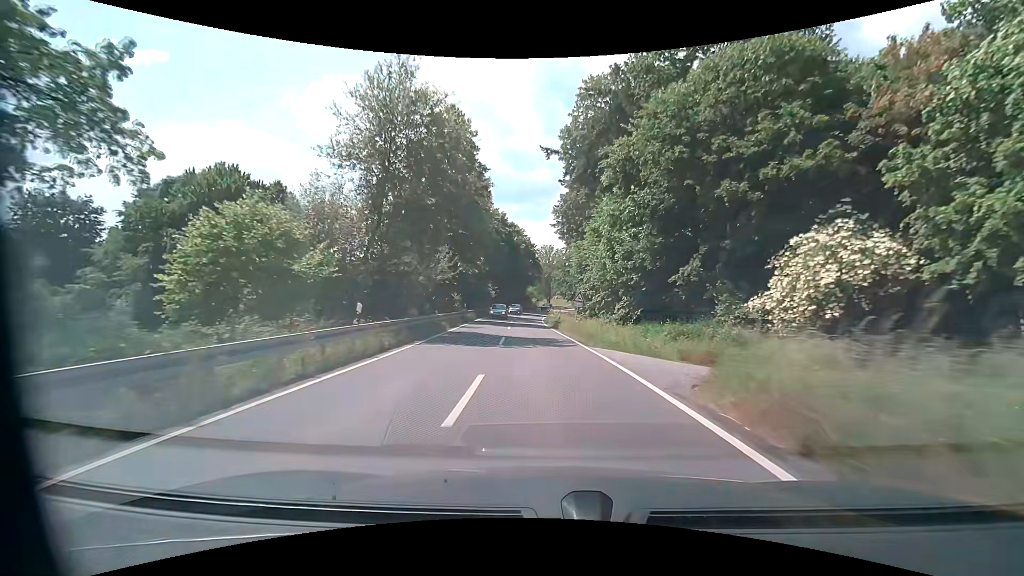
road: secondary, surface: asphalt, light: Day
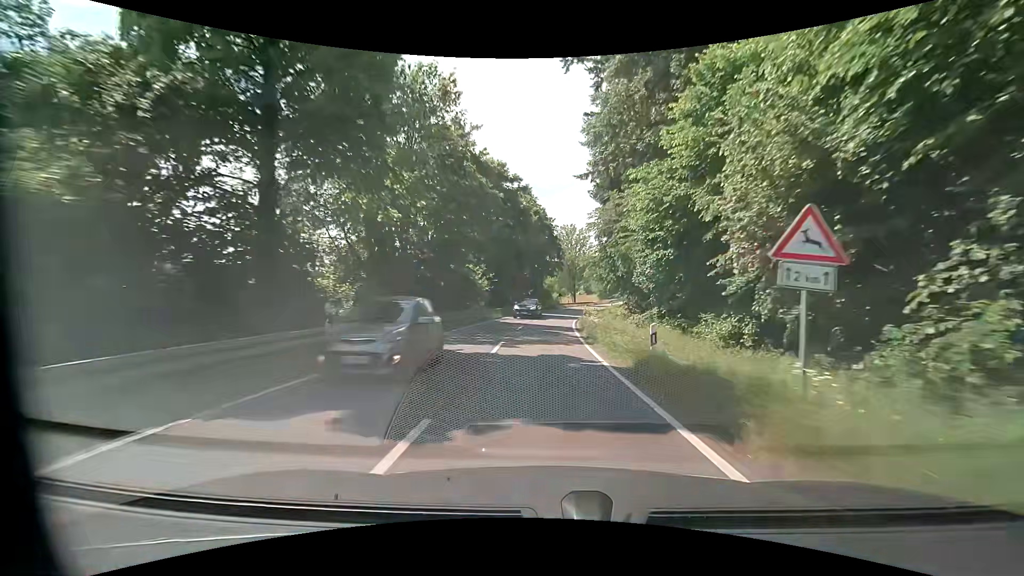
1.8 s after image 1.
(-0.6, +27.8) m; -2°
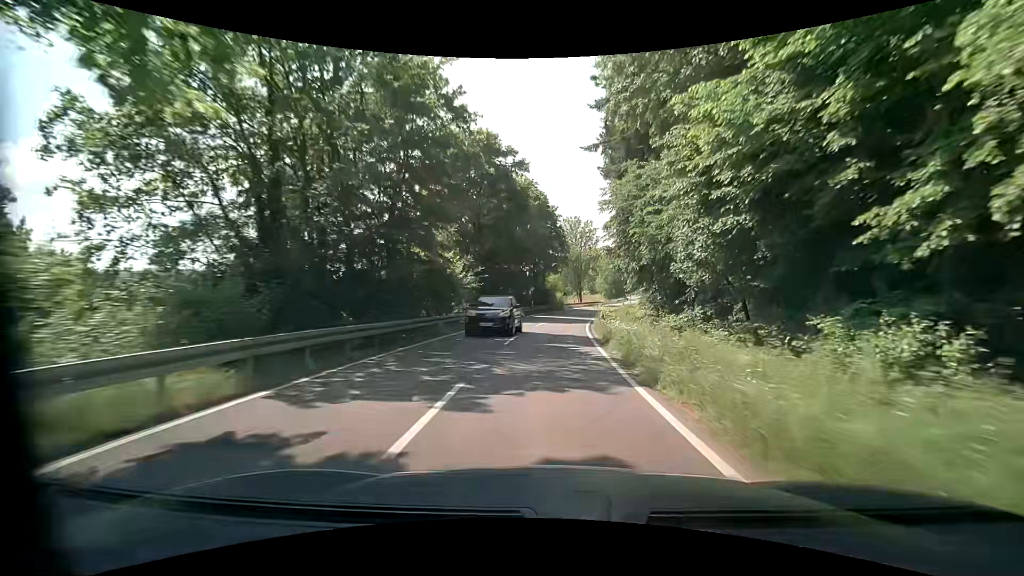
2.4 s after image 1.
(-0.1, +9.3) m; 0°
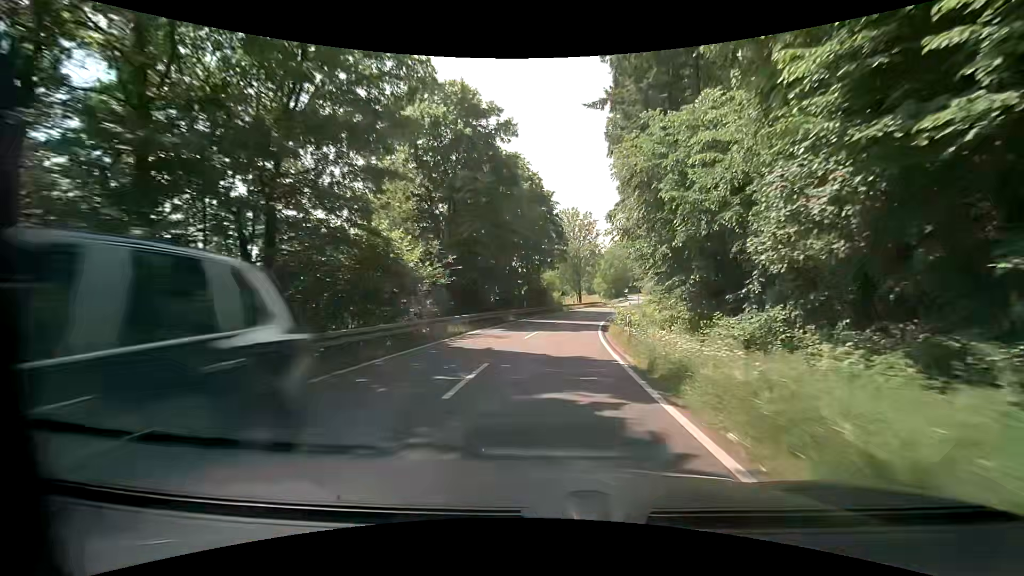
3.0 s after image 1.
(0.0, +9.3) m; -1°
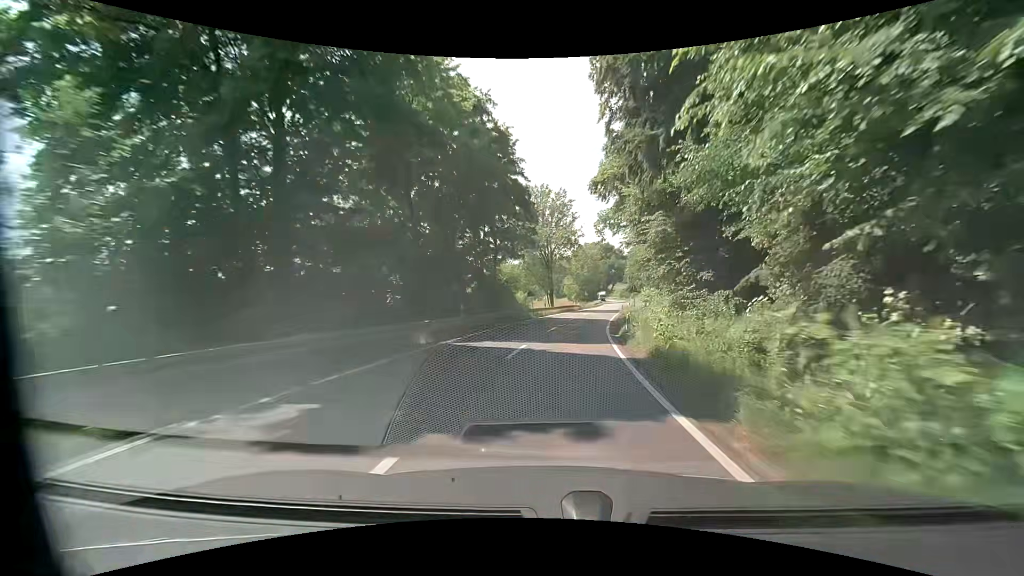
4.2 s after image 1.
(+0.5, +18.8) m; +4°
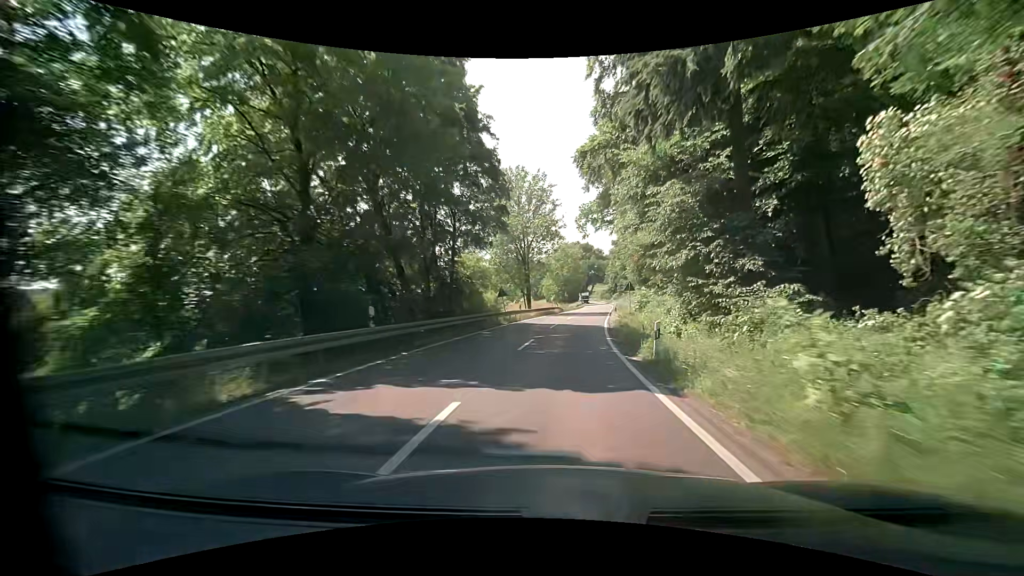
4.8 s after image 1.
(+0.2, +9.4) m; +3°
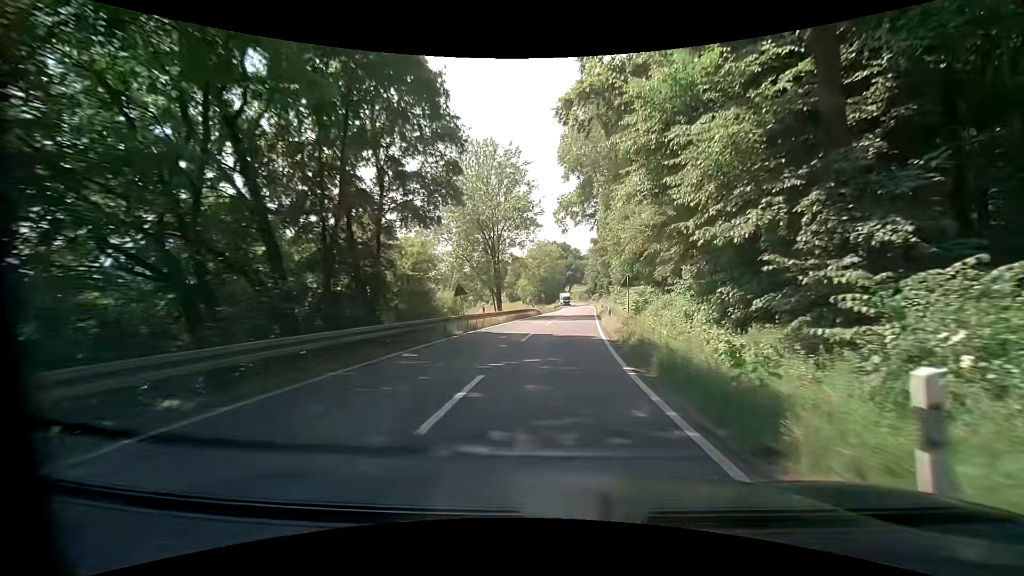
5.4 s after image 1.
(+0.3, +9.5) m; +4°
